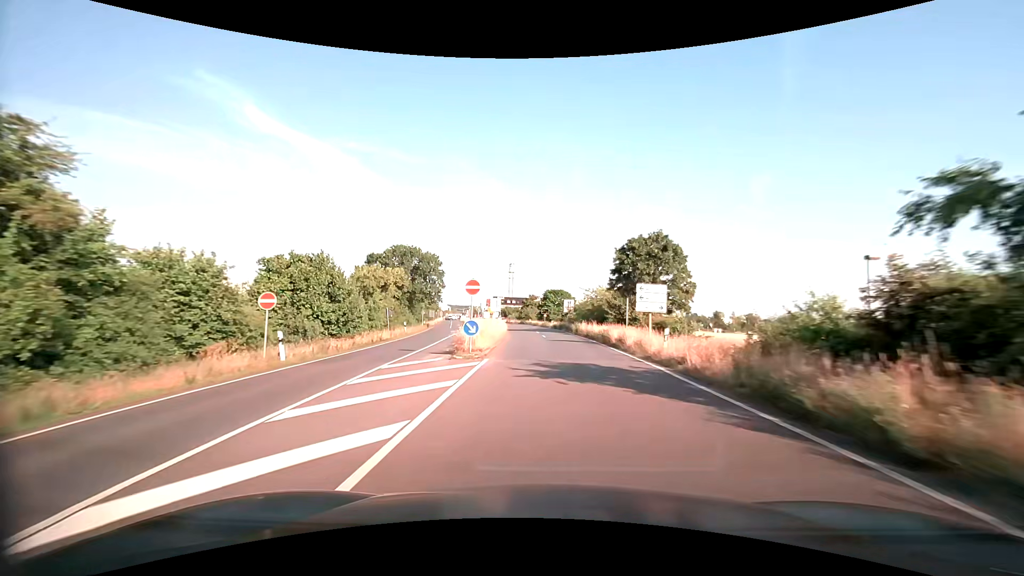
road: primary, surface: asphalt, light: Day
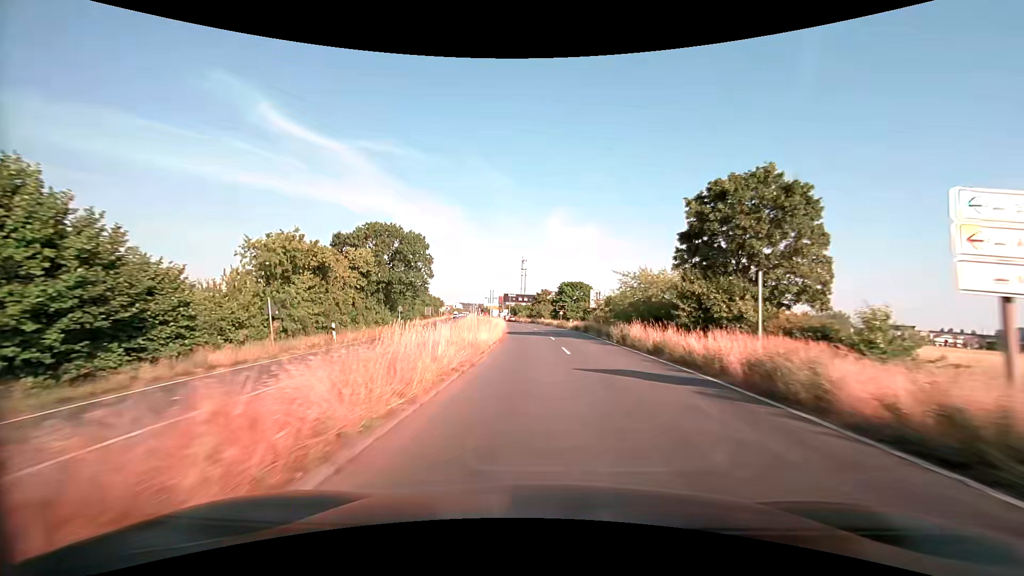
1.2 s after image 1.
(-0.2, +19.3) m; -1°
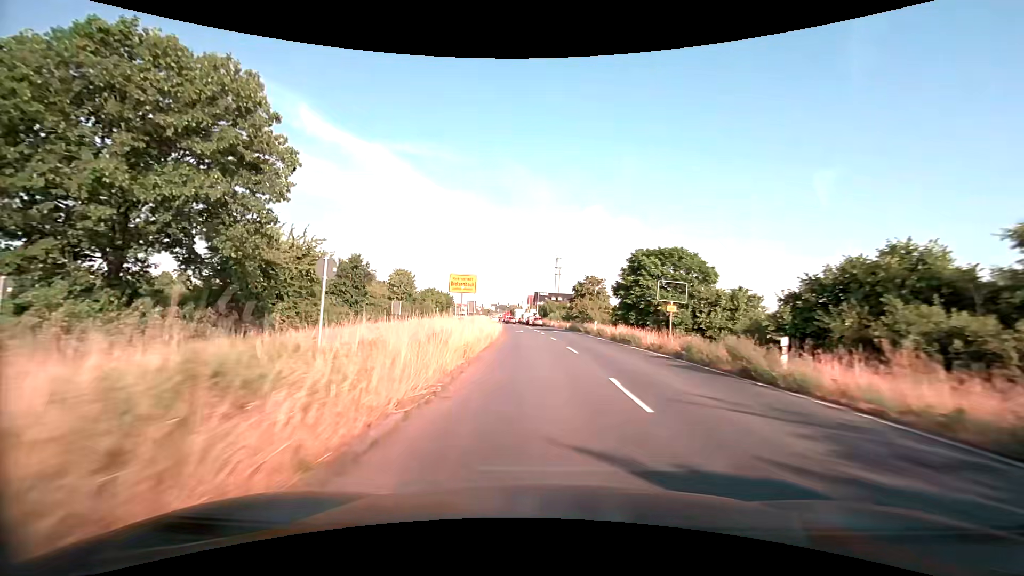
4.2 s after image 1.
(-1.5, +46.9) m; -4°
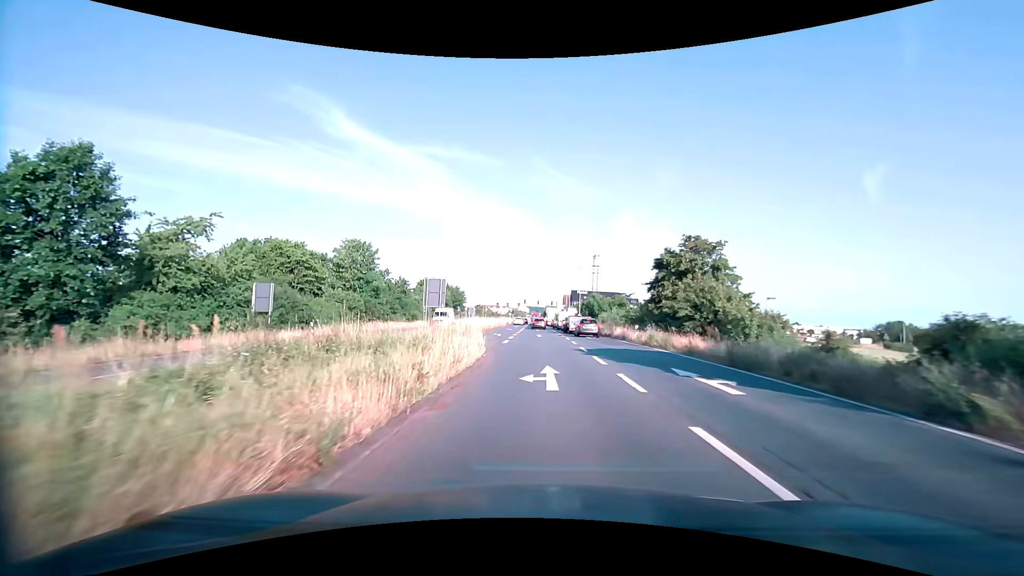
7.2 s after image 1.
(-1.5, +39.5) m; -4°
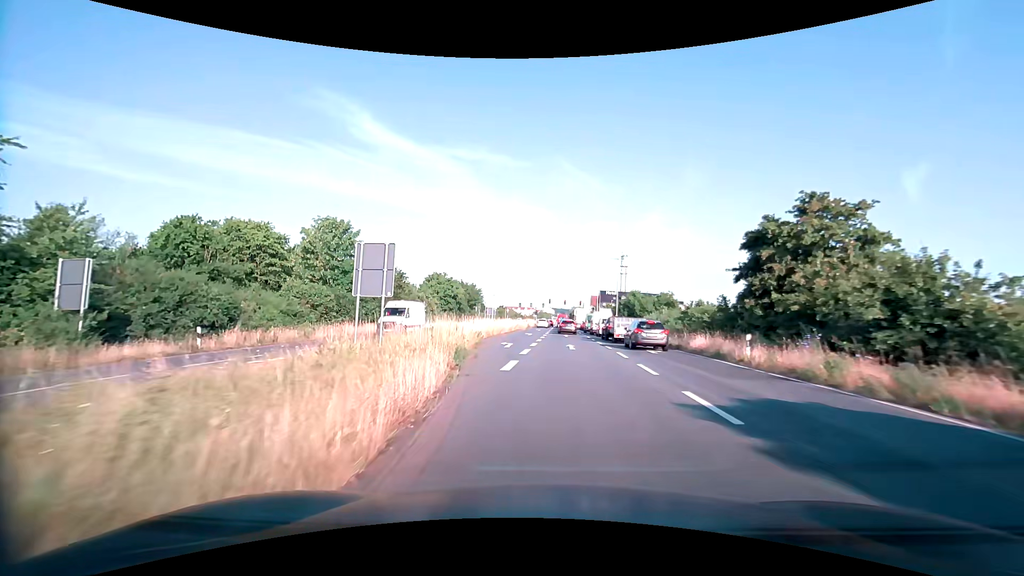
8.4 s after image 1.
(-0.3, +14.1) m; -3°
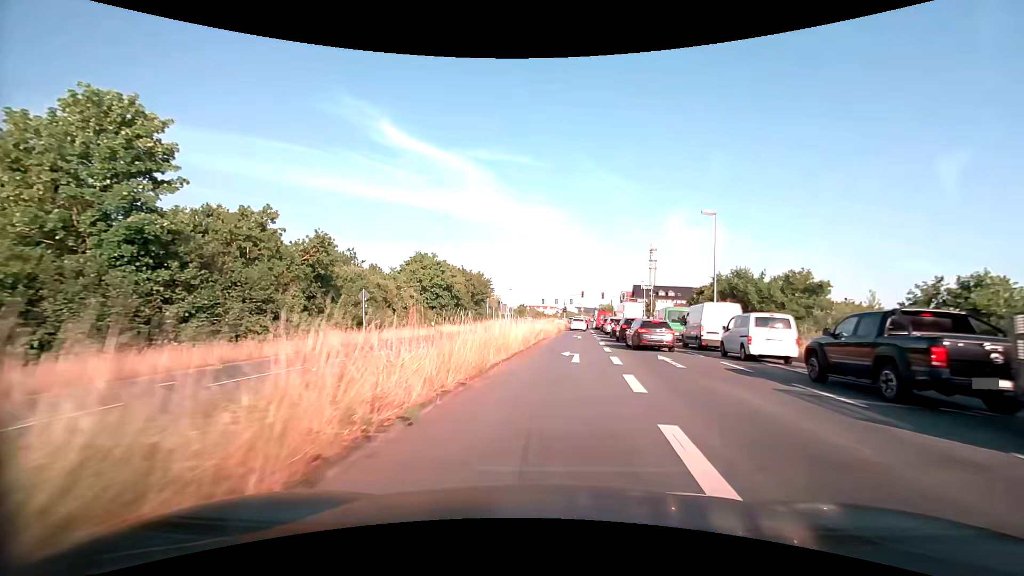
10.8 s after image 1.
(-1.4, +27.3) m; -3°
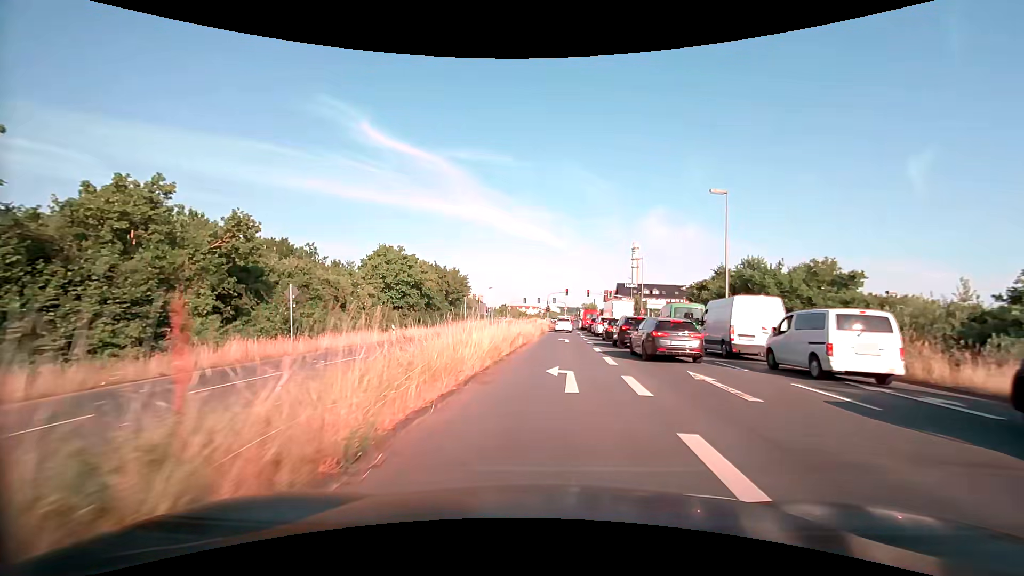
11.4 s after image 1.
(+0.1, +6.4) m; +2°
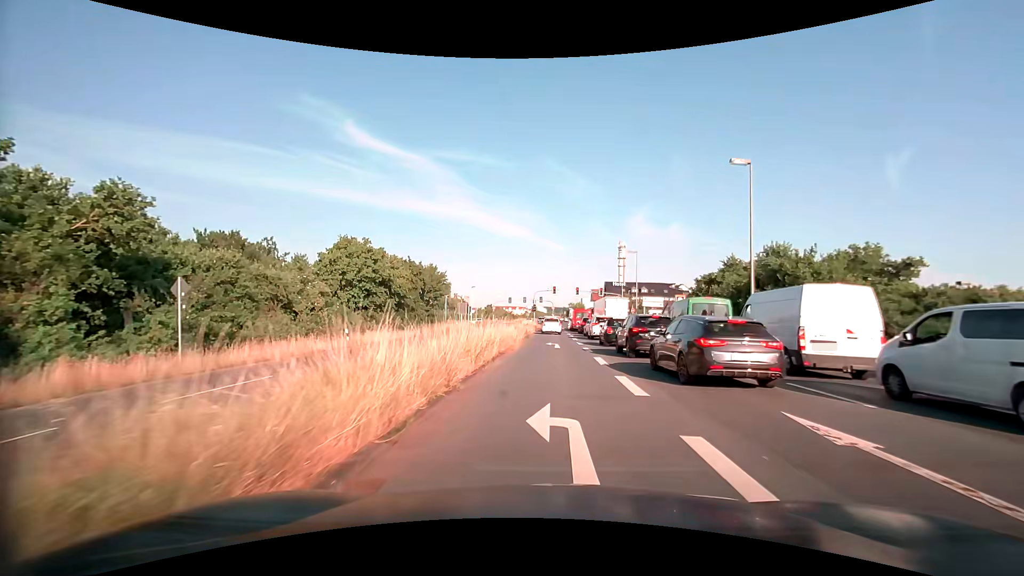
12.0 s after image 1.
(+0.1, +6.1) m; +2°
